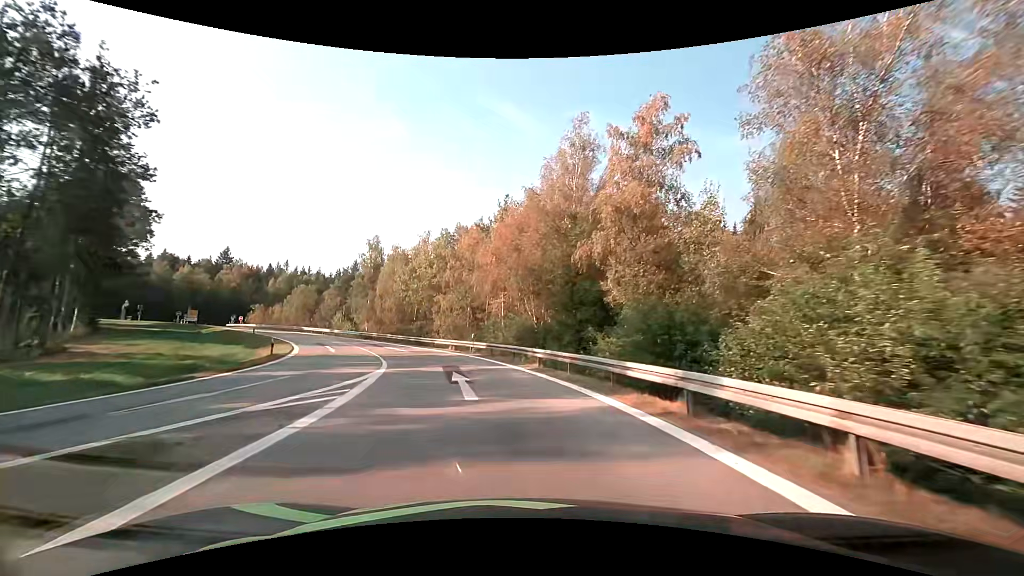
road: motorway_link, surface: asphalt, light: Day
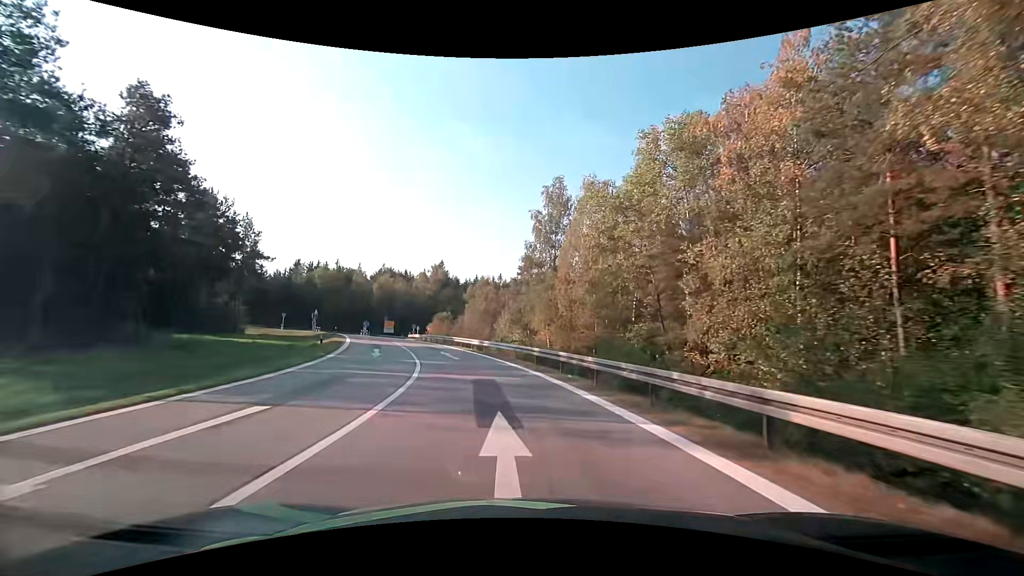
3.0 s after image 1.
(-6.8, +31.9) m; -24°
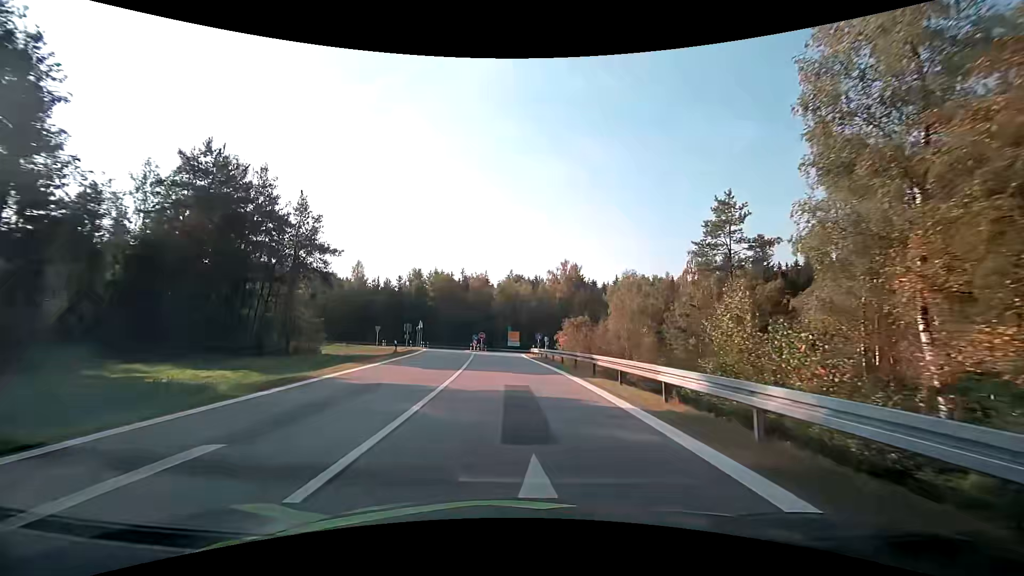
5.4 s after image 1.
(-3.6, +26.1) m; -16°
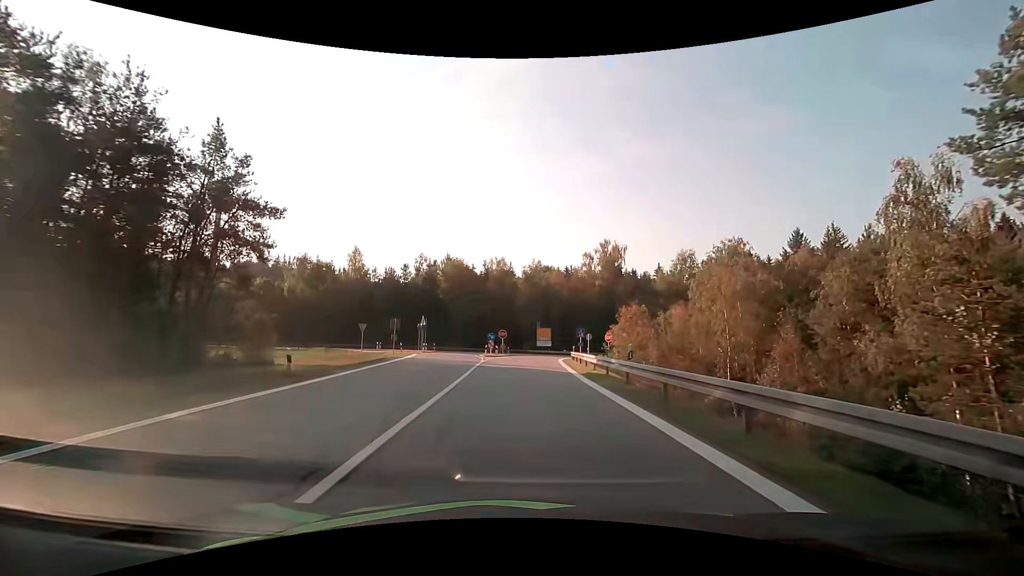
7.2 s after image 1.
(-0.8, +19.1) m; -3°
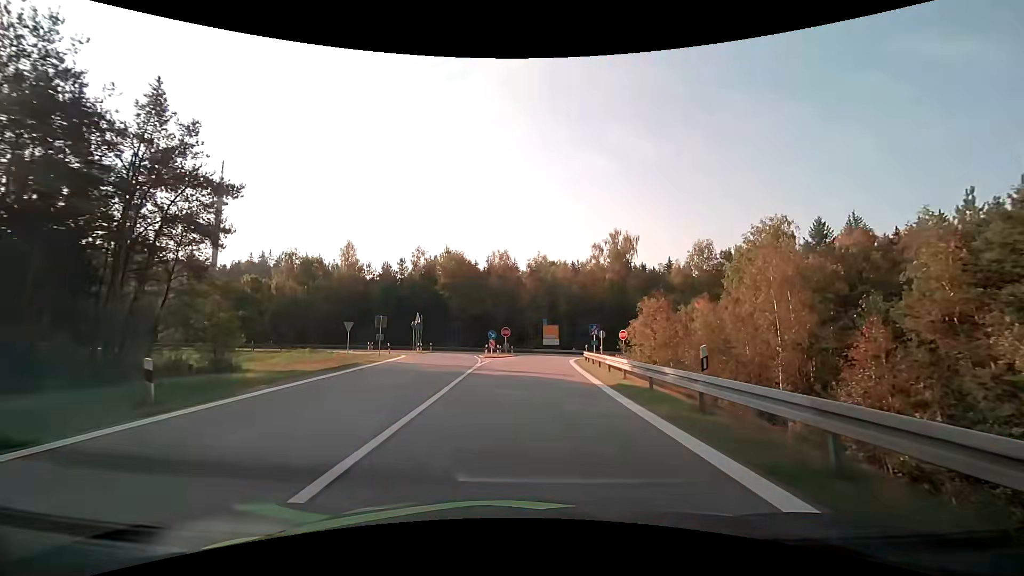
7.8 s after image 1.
(0.0, +5.9) m; -1°
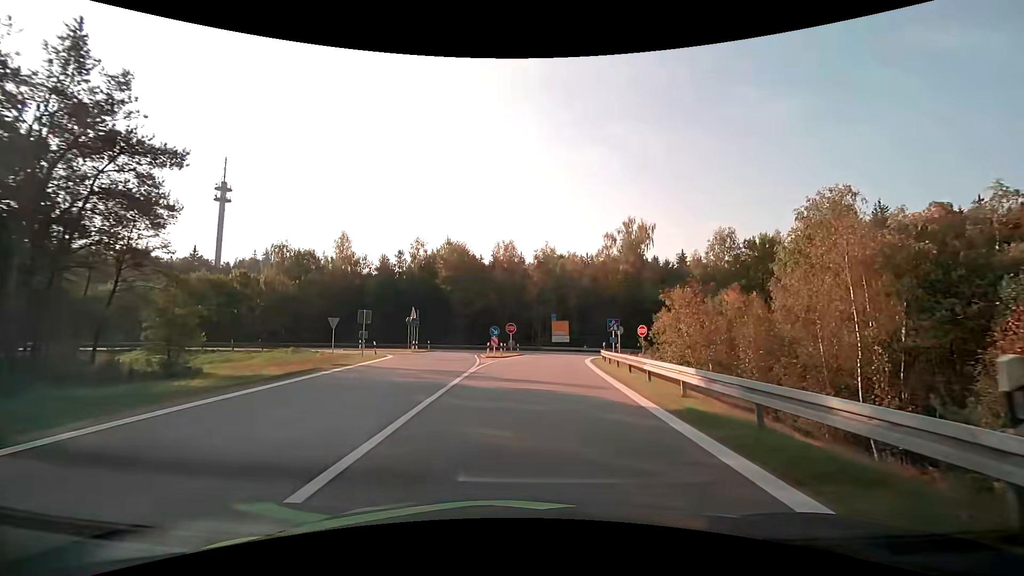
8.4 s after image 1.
(-0.1, +5.6) m; -1°
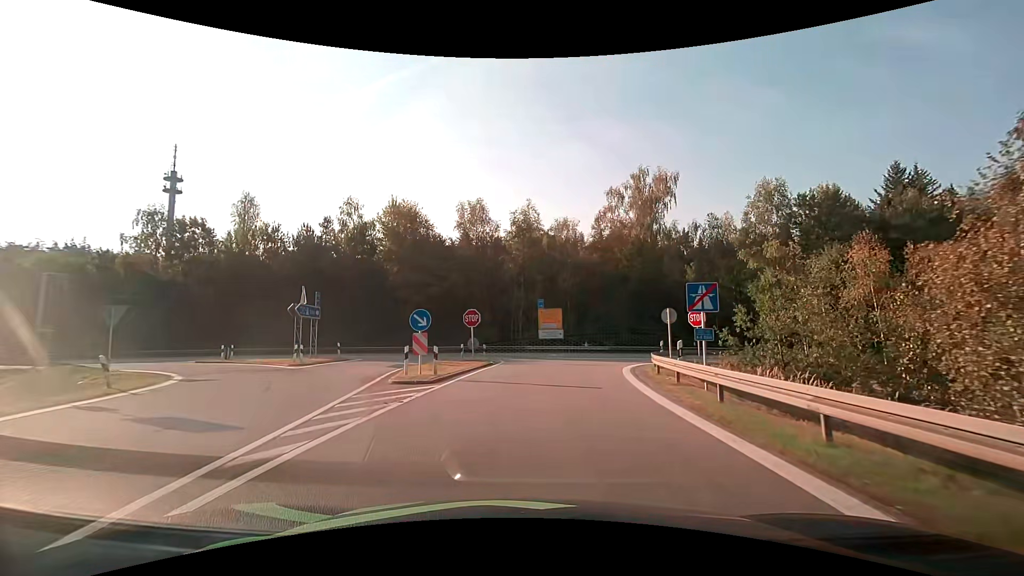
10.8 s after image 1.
(+0.3, +20.8) m; +2°
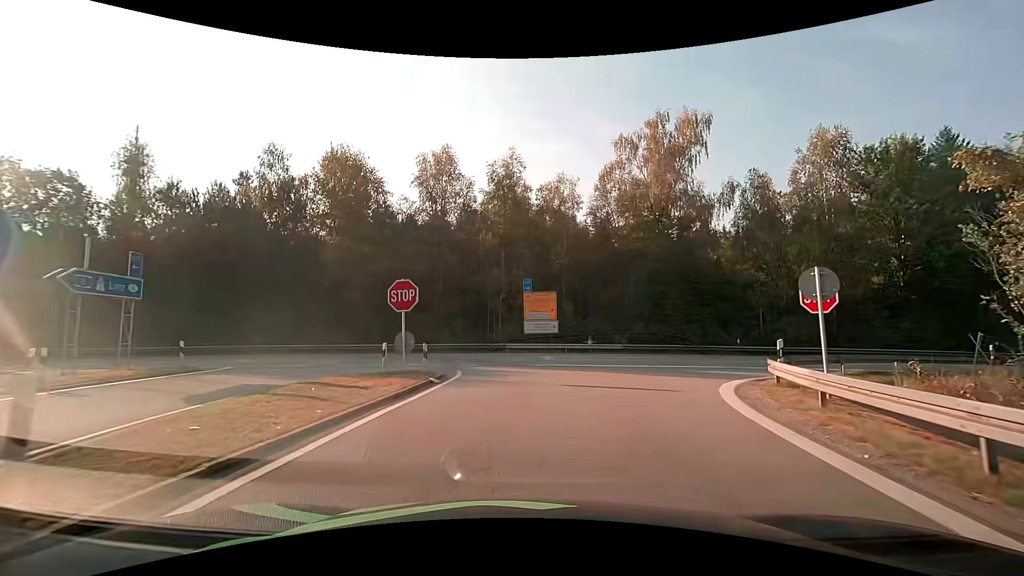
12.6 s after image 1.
(+0.1, +13.2) m; +1°
